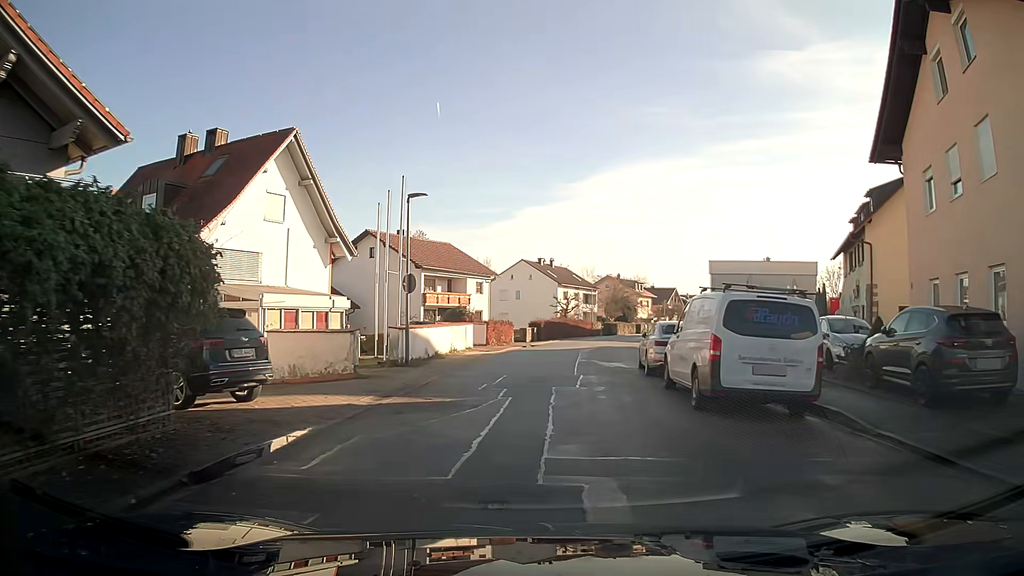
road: residential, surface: asphalt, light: Day
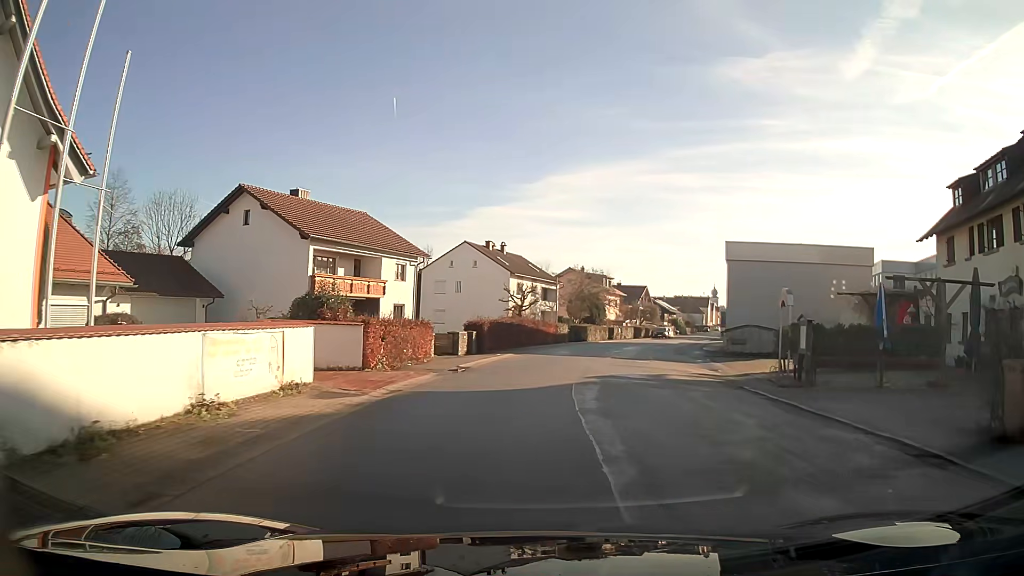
(+0.6, +18.4) m; +6°
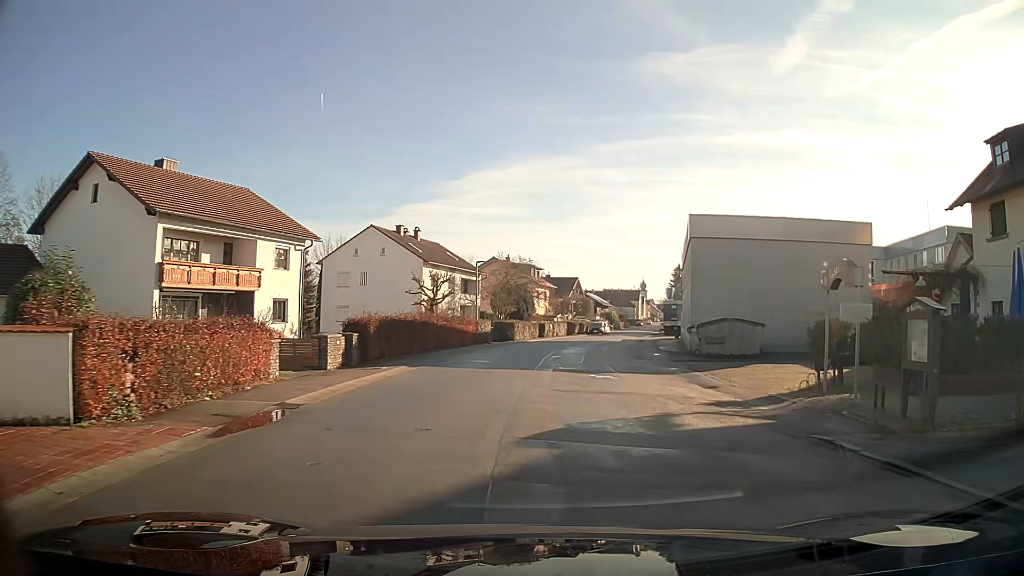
(+0.5, +9.2) m; +6°
